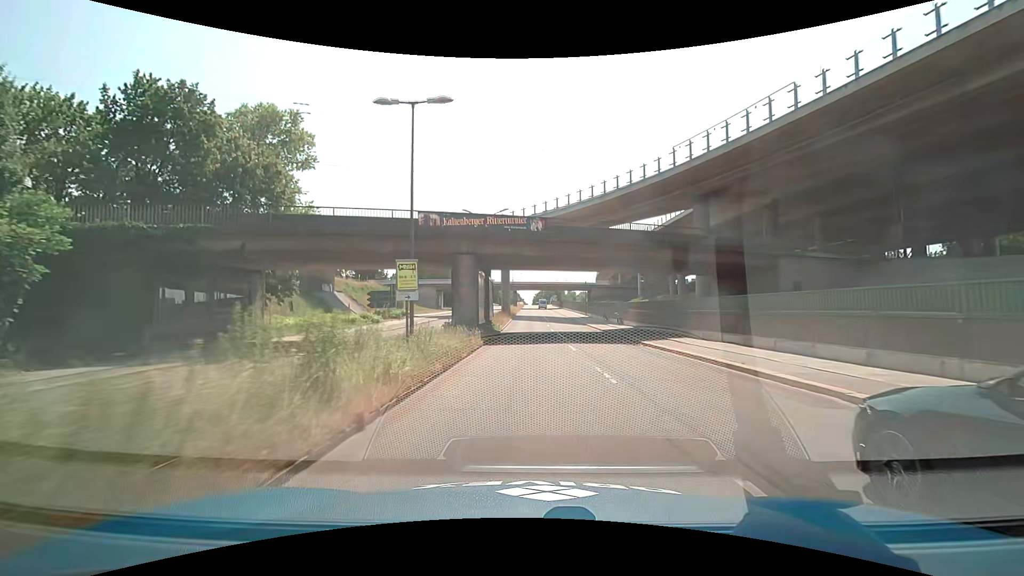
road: secondary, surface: asphalt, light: Day
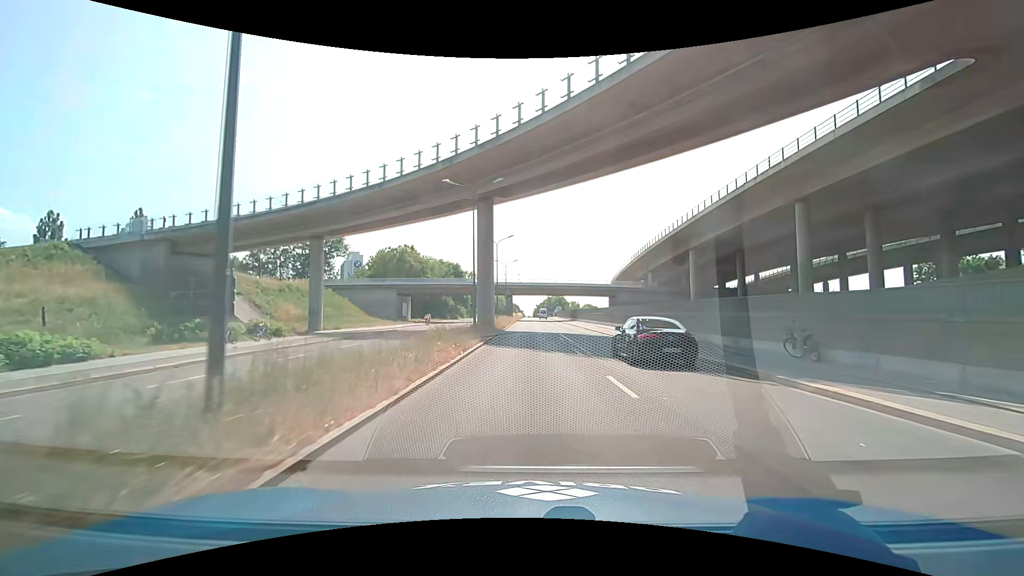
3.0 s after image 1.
(+0.3, +37.8) m; 0°
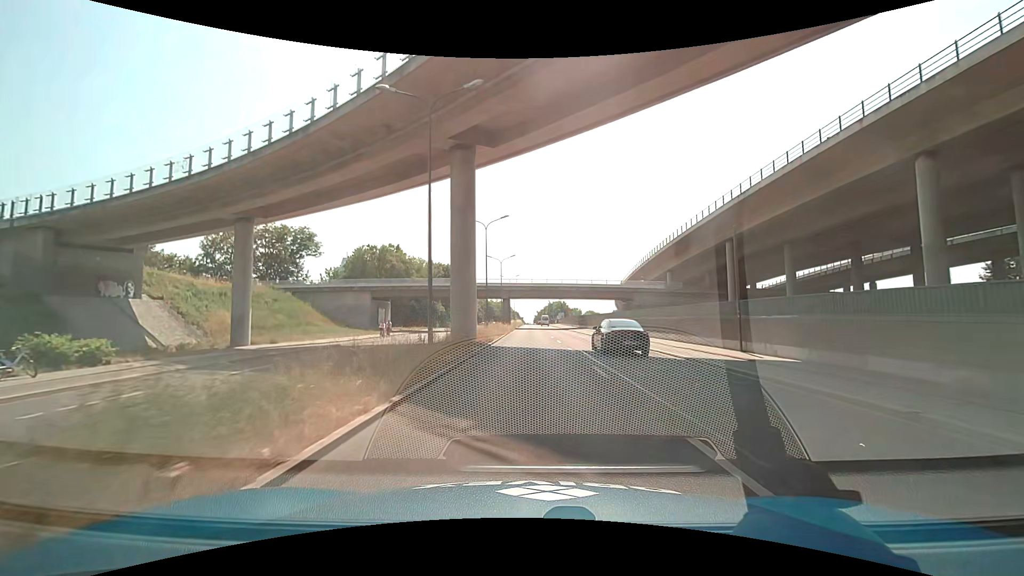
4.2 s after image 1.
(+0.2, +14.9) m; +1°
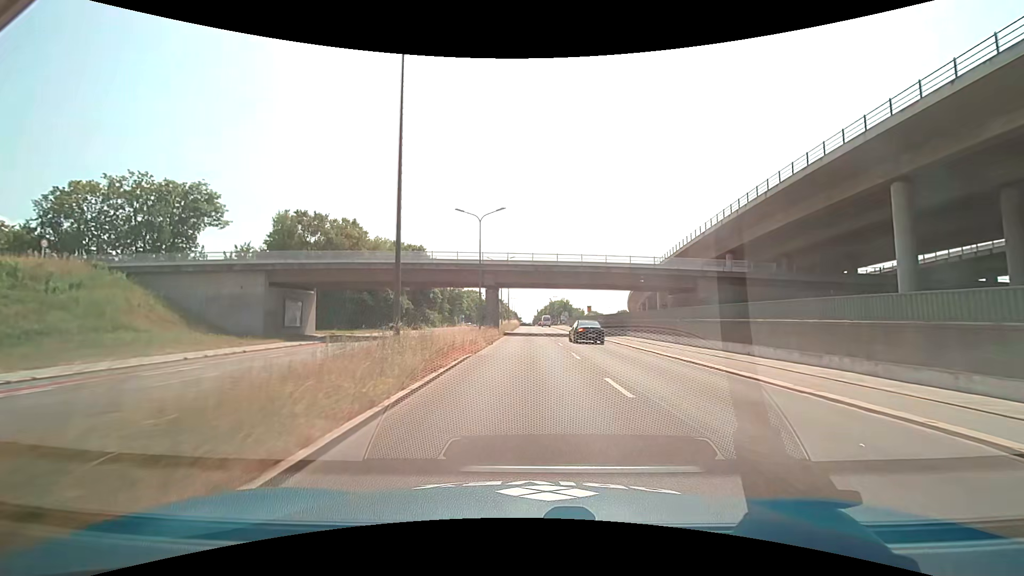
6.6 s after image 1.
(0.0, +29.8) m; 0°
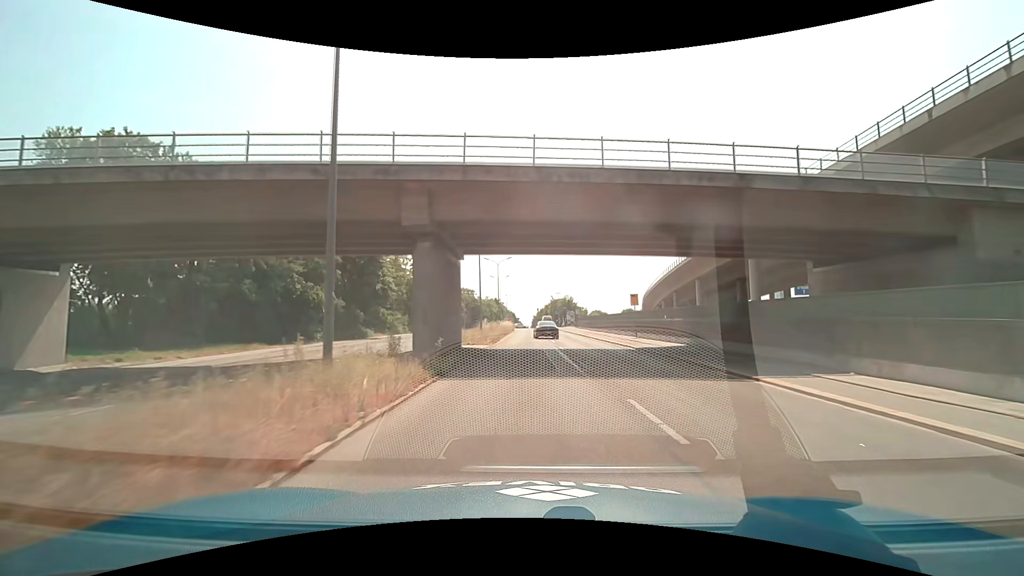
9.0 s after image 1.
(+0.3, +30.1) m; 0°
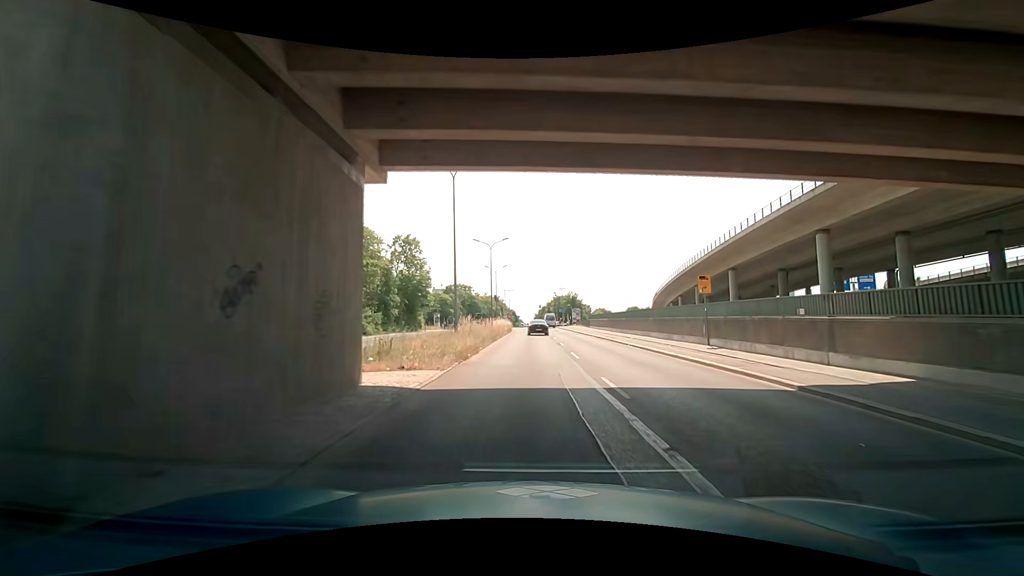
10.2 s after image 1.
(0.0, +15.1) m; 0°
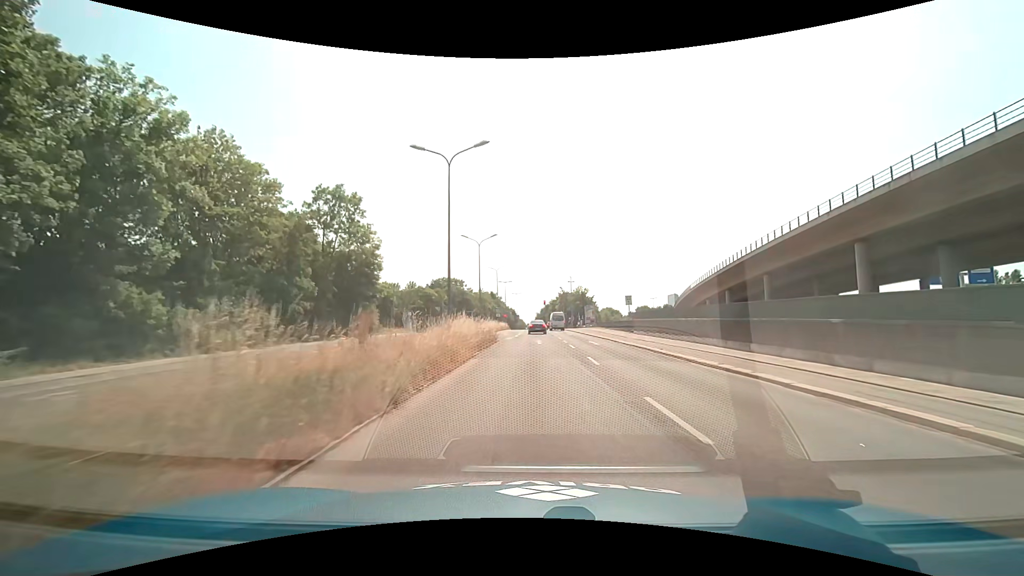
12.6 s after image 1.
(-0.1, +30.4) m; 0°
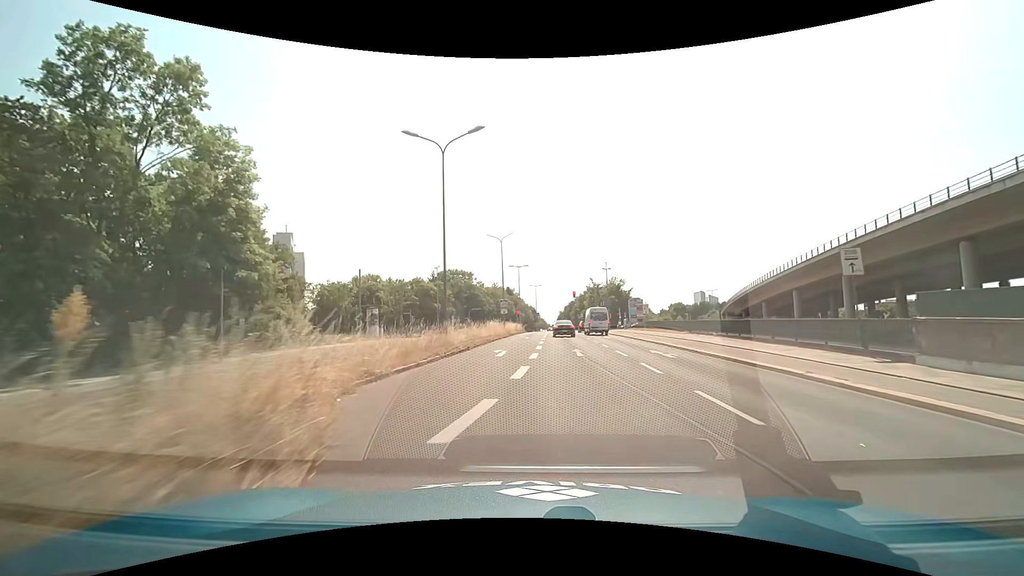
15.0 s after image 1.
(-0.4, +30.2) m; -3°
